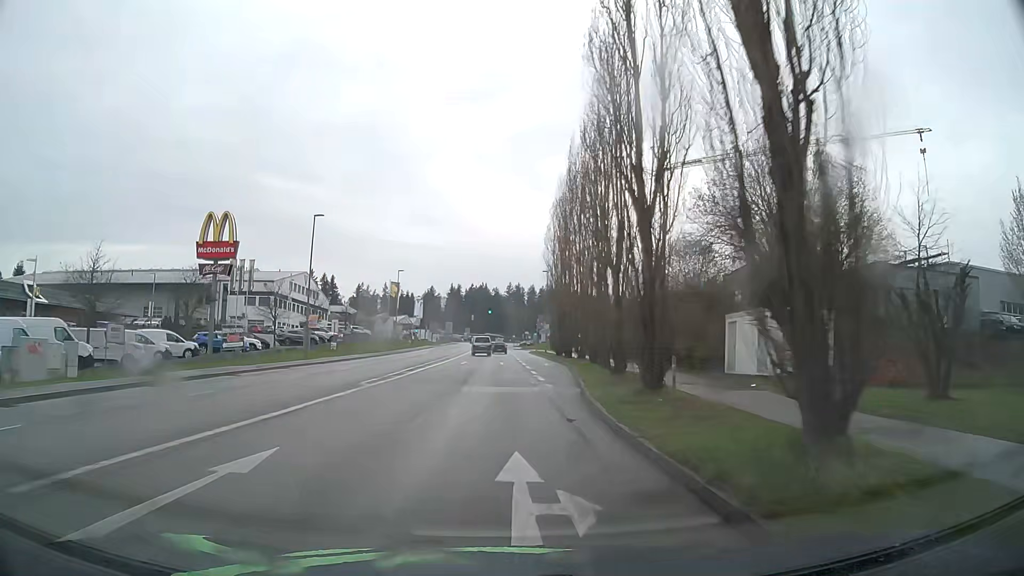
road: tertiary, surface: asphalt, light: Day
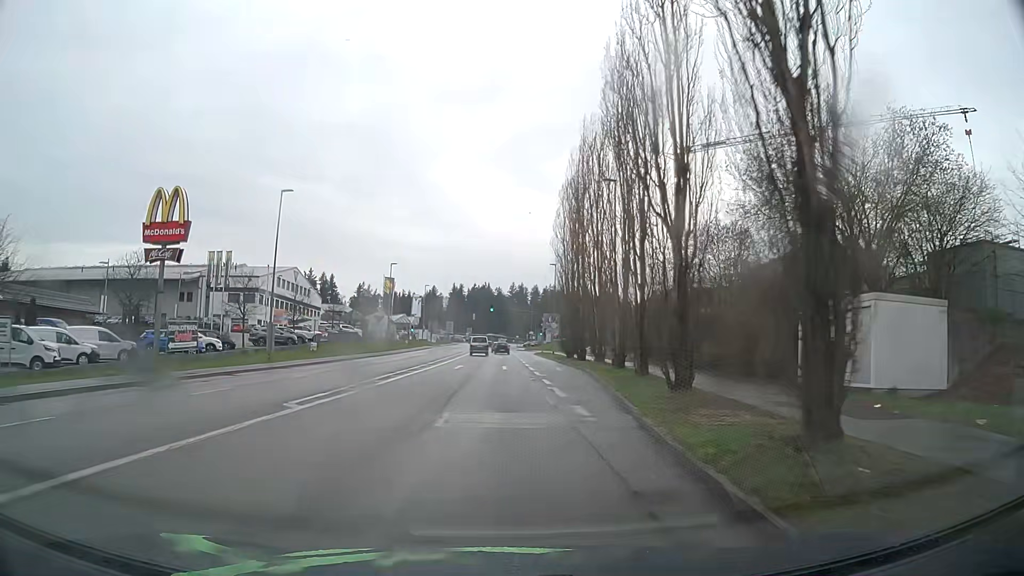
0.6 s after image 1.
(0.0, +8.1) m; -1°
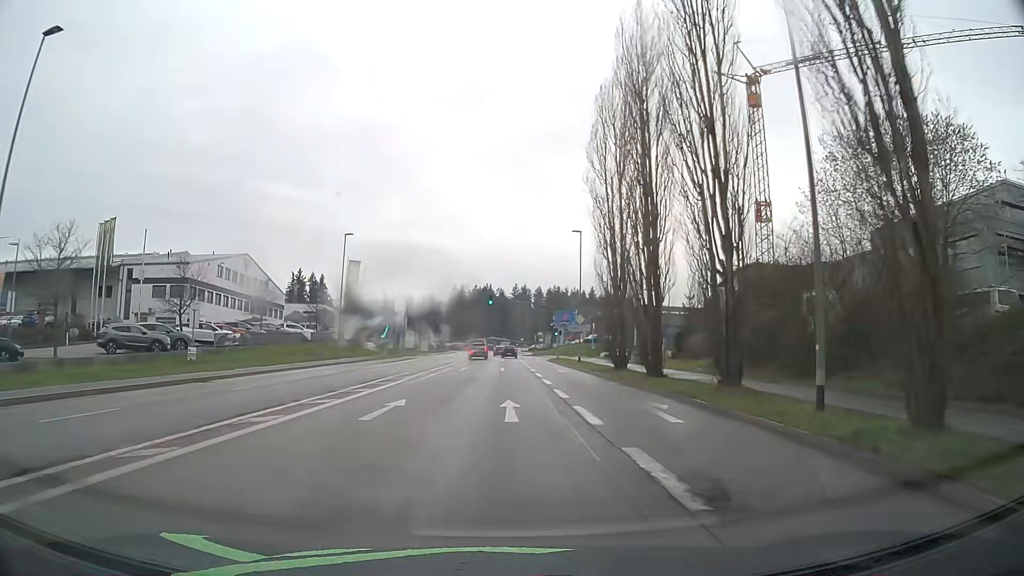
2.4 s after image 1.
(+0.3, +24.5) m; 0°
(0, +10) (0, +20) (0, +30) (0, +40) (0, +50) (0, +60) (0, +70) (0, +80) (0, +90) (0, +100) m
